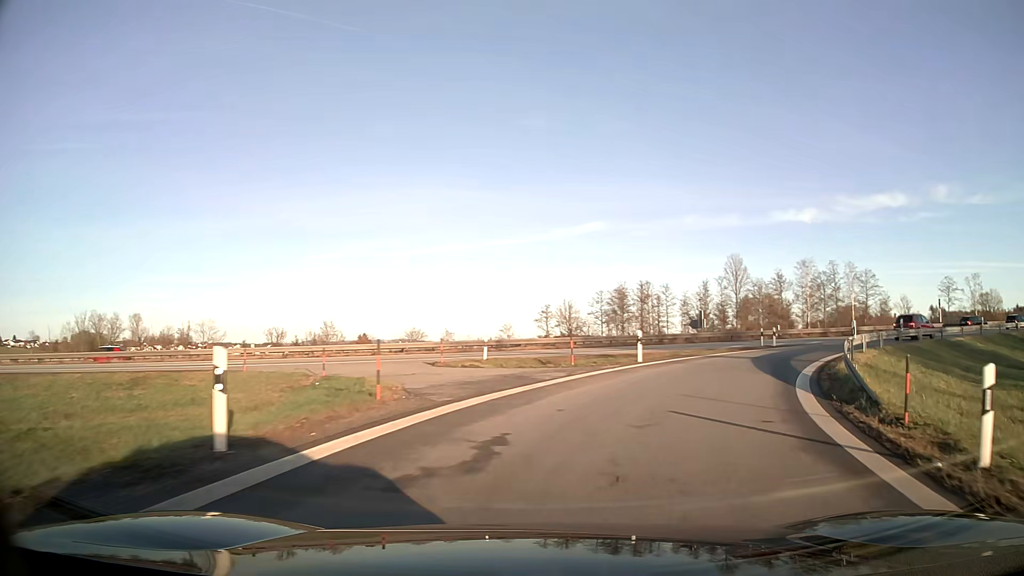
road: motorway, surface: asphalt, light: Day
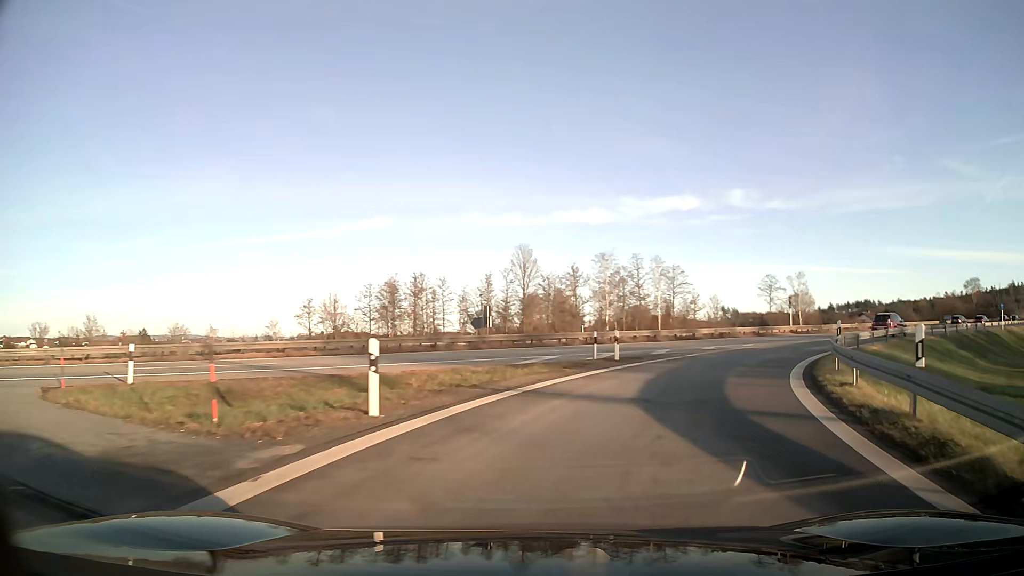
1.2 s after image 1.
(+2.2, +13.4) m; +19°
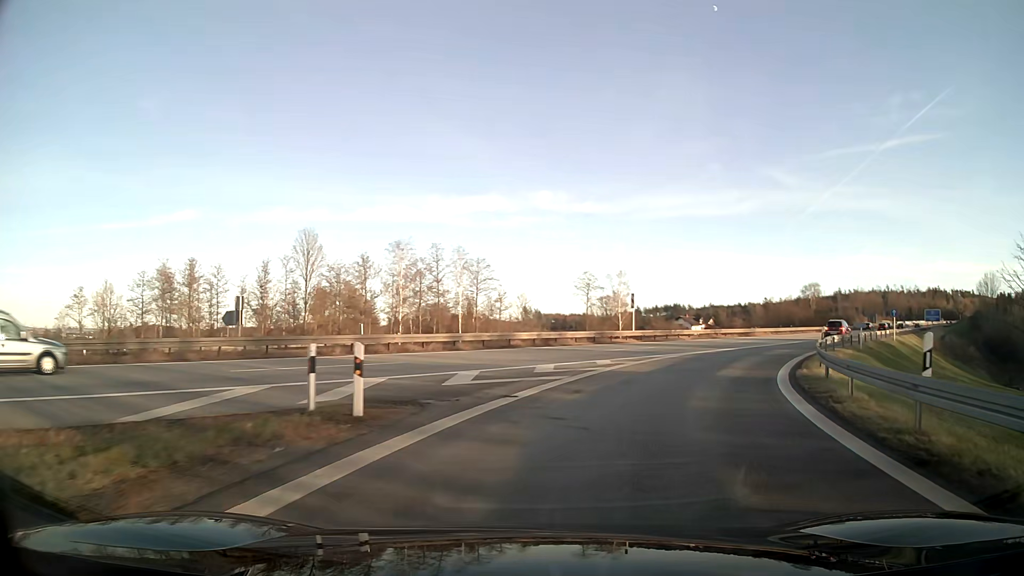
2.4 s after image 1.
(+2.0, +13.3) m; +17°
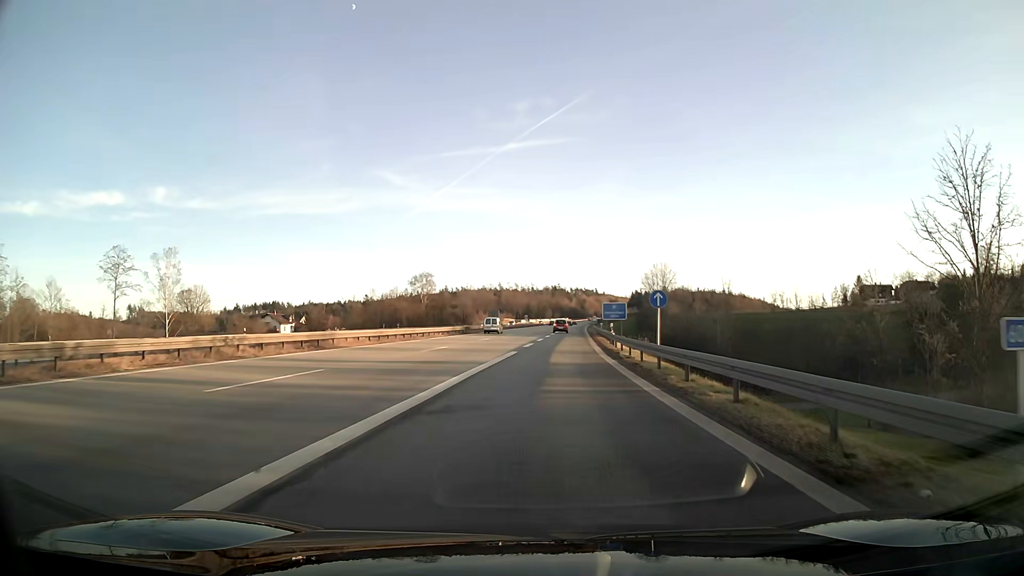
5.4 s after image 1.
(+11.0, +32.8) m; +32°
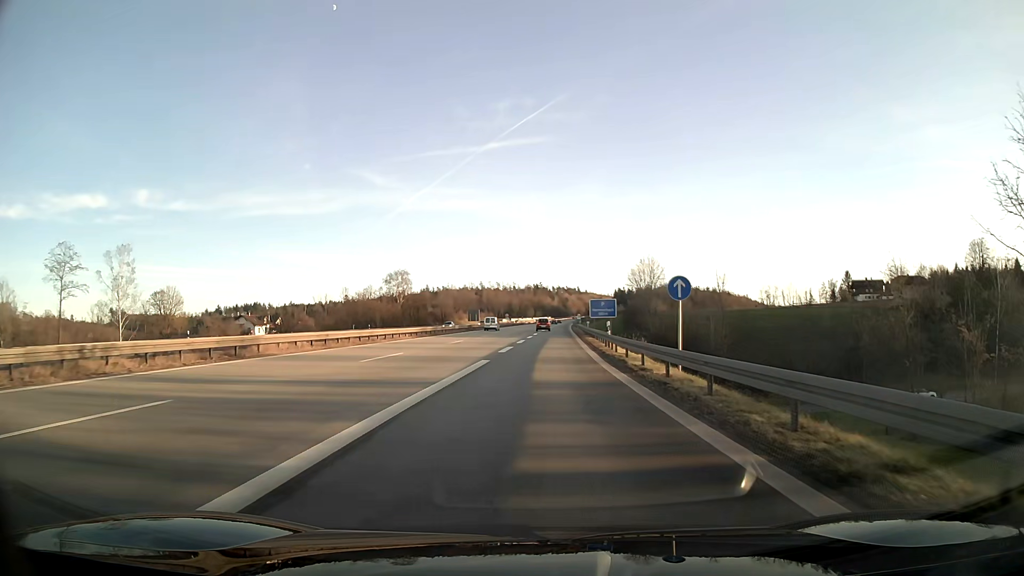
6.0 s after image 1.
(+0.1, +7.5) m; +1°
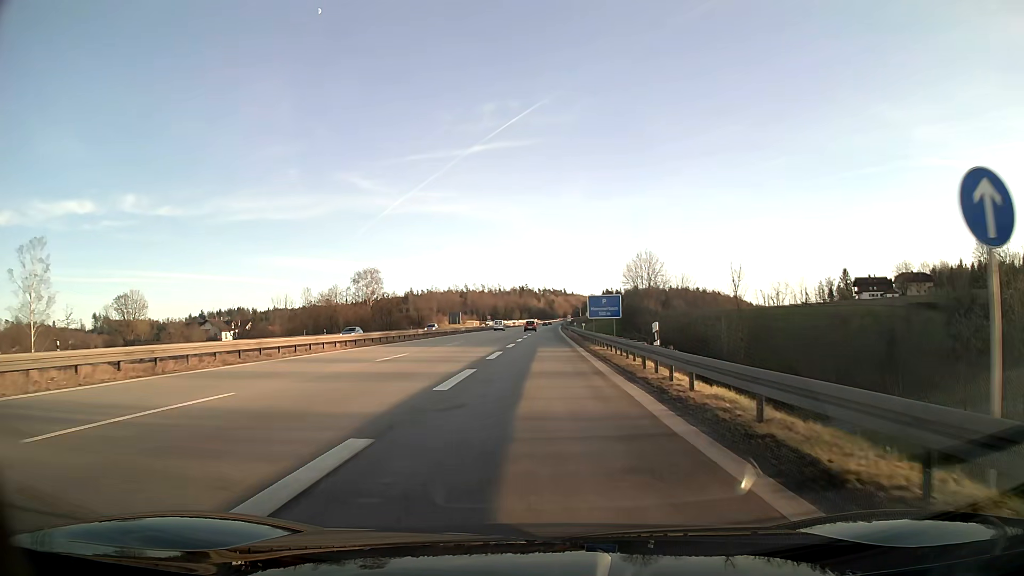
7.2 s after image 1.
(+0.2, +15.5) m; +1°
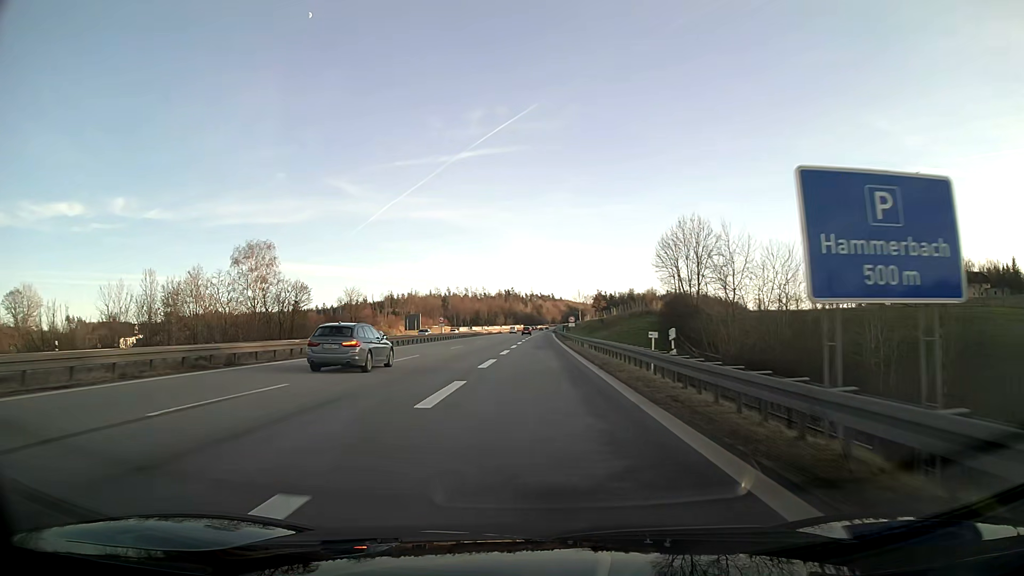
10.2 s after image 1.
(+0.7, +51.3) m; +1°
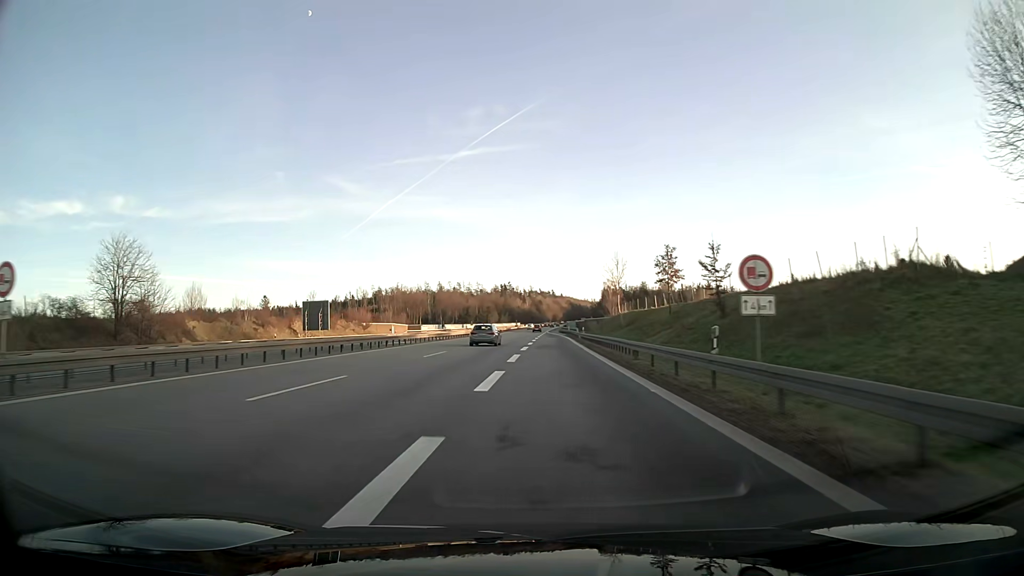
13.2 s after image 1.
(+0.1, +69.6) m; 0°
